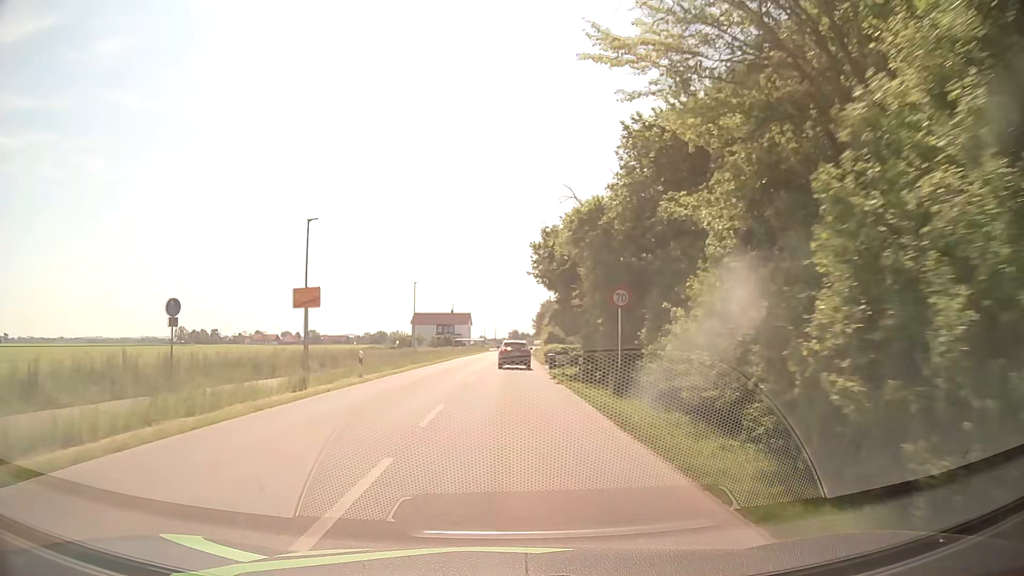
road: secondary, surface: asphalt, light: Day
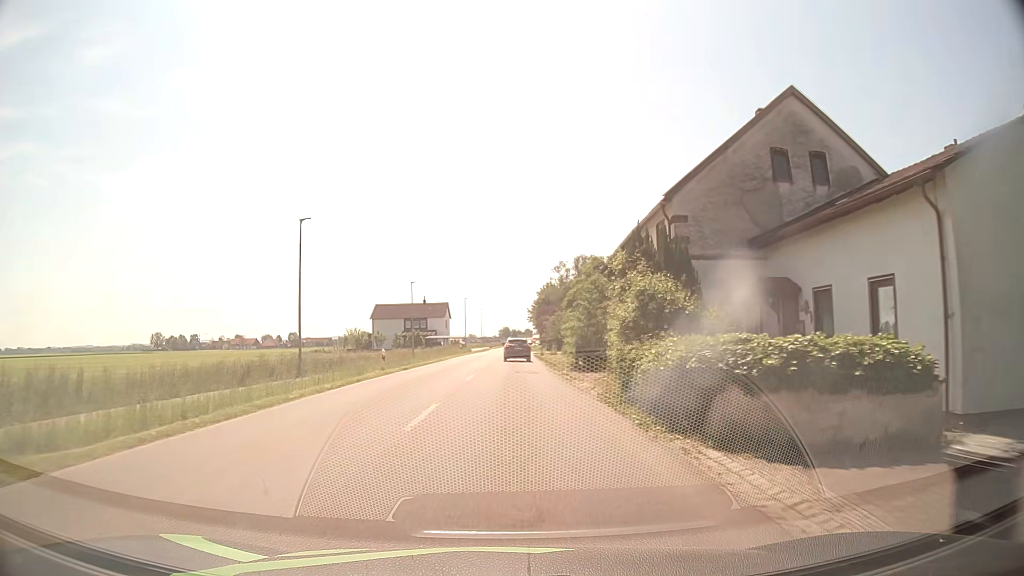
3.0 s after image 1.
(0.0, +37.9) m; 0°
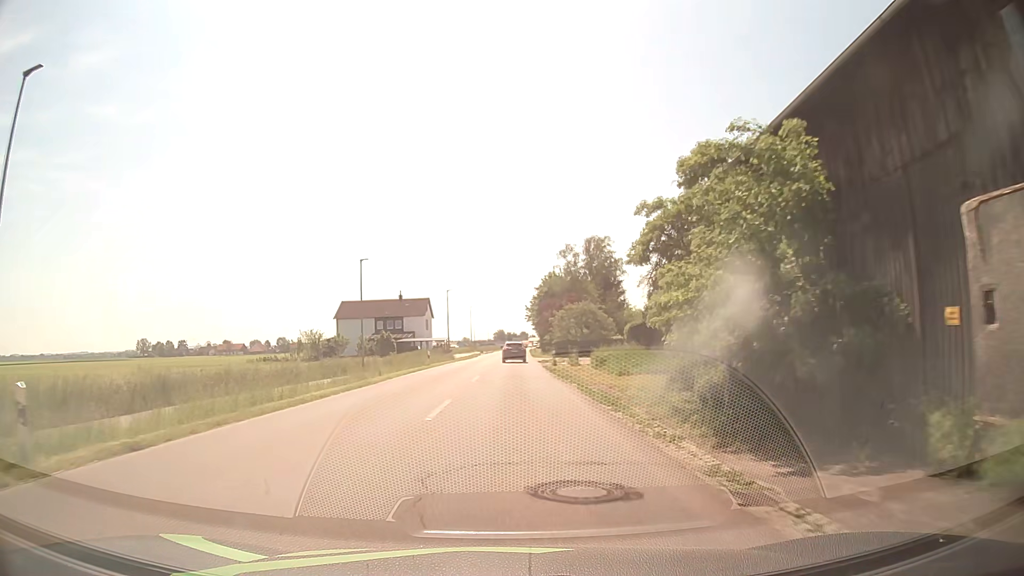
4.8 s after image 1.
(+0.2, +22.8) m; +1°
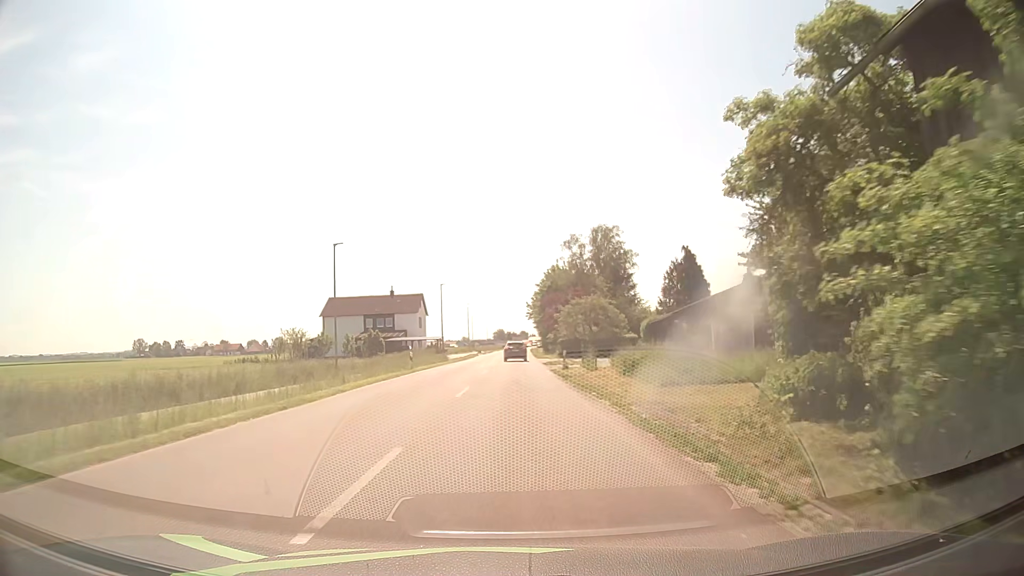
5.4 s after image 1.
(0.0, +7.6) m; 0°
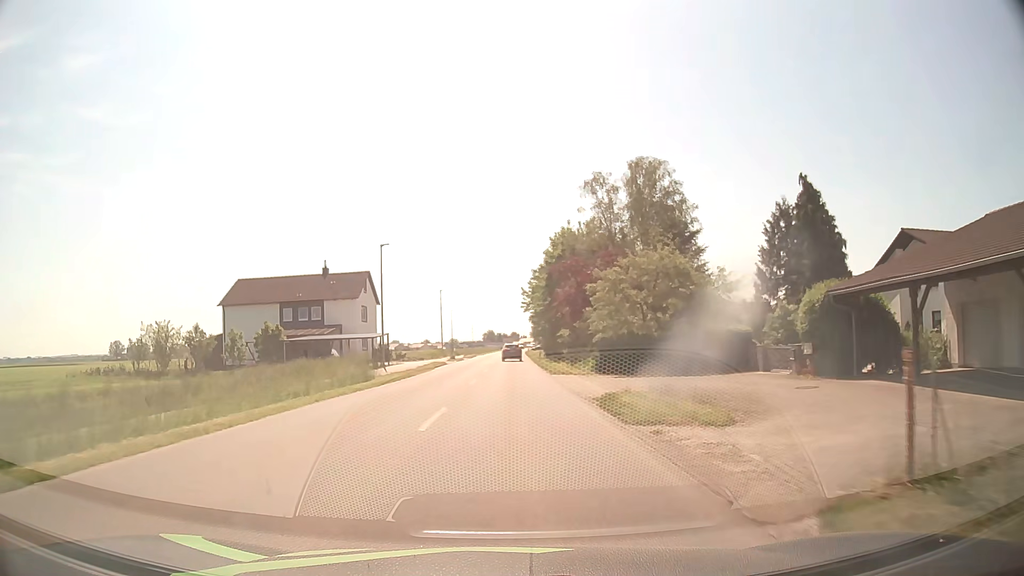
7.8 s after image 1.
(+0.3, +31.7) m; +1°
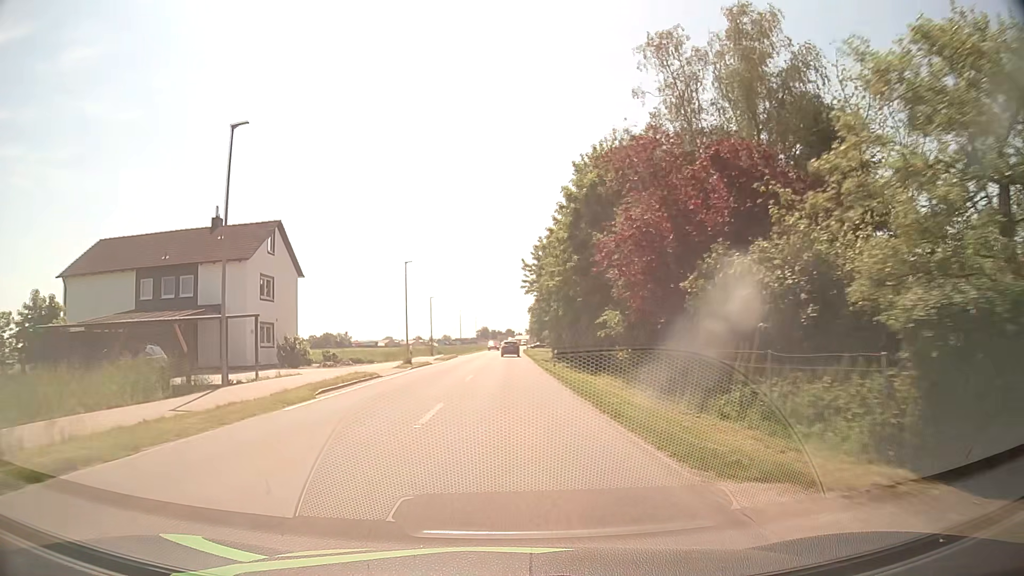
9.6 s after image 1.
(+0.1, +25.3) m; 0°
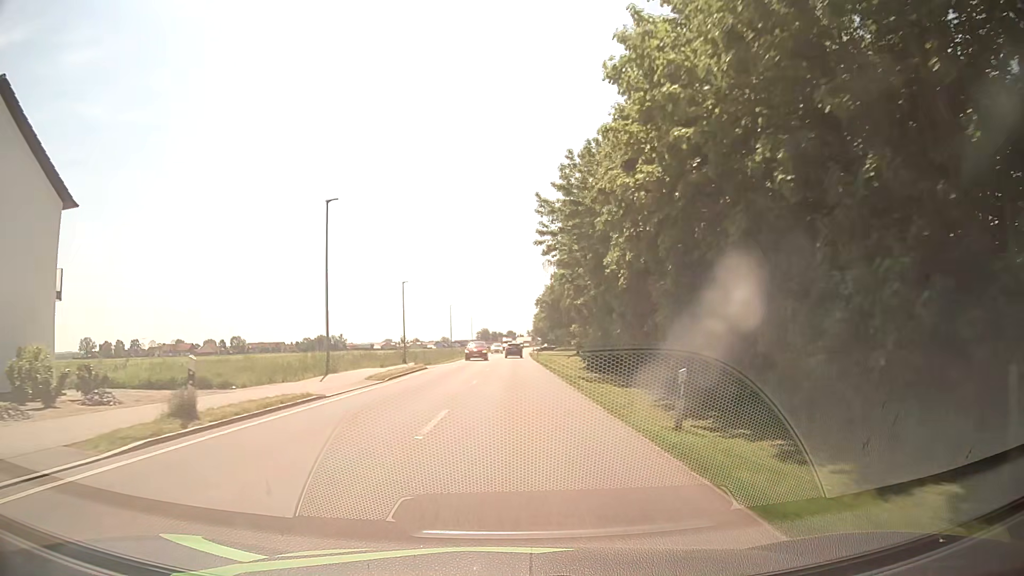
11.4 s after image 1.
(0.0, +26.1) m; 0°
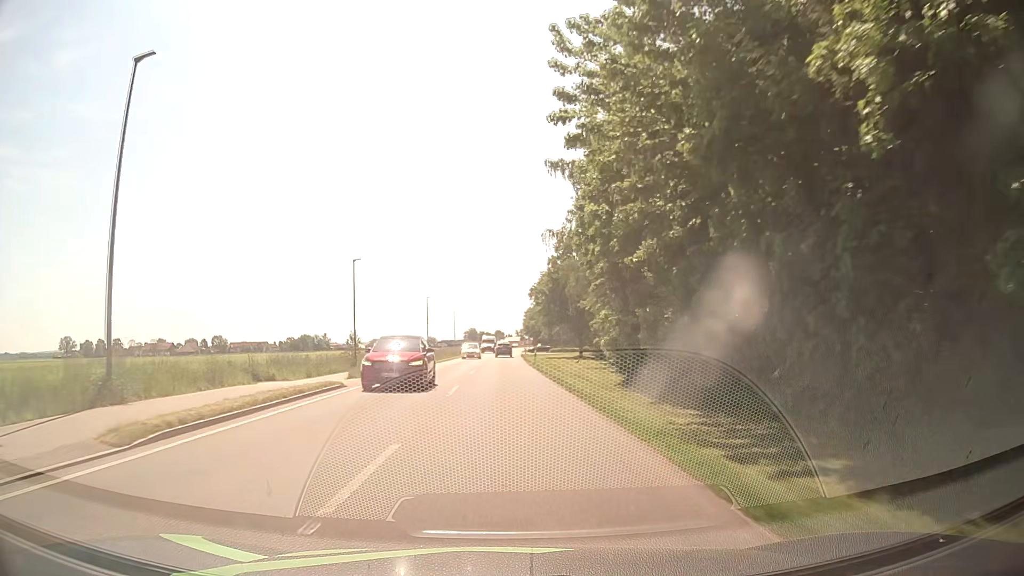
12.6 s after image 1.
(+0.1, +17.7) m; +1°
